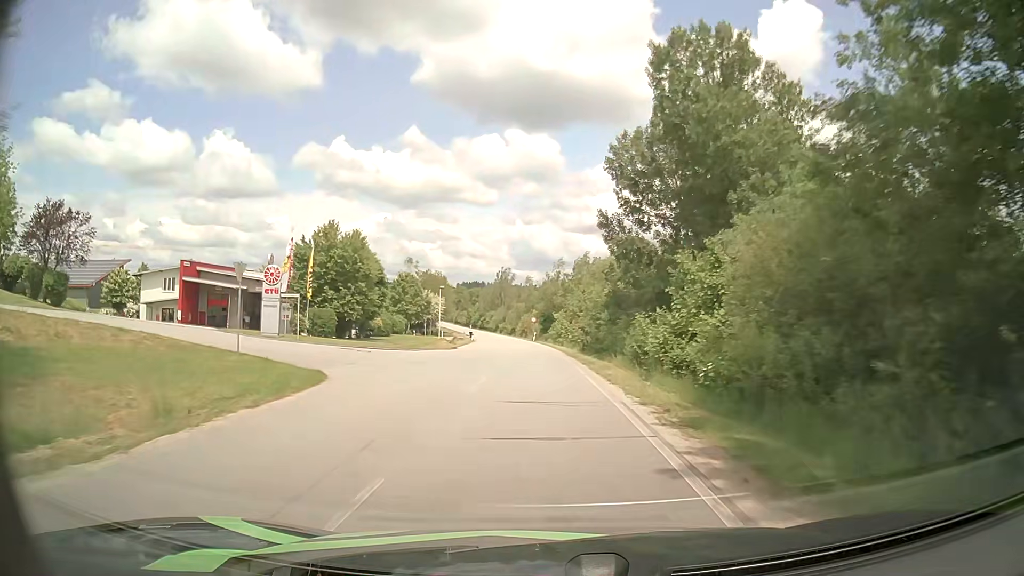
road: unclassified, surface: asphalt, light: Day
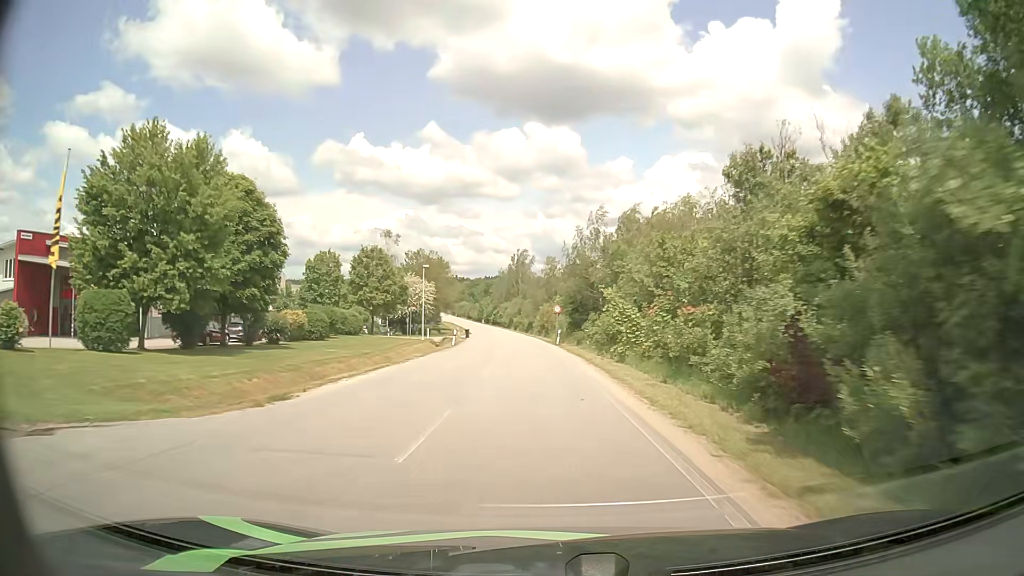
(-0.4, +31.1) m; -2°
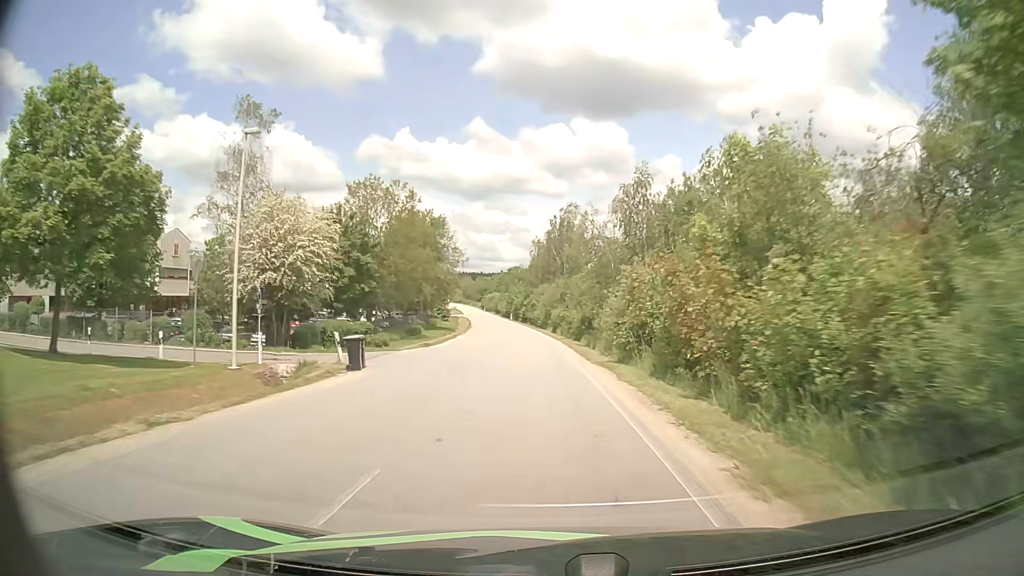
(-1.9, +52.2) m; -4°
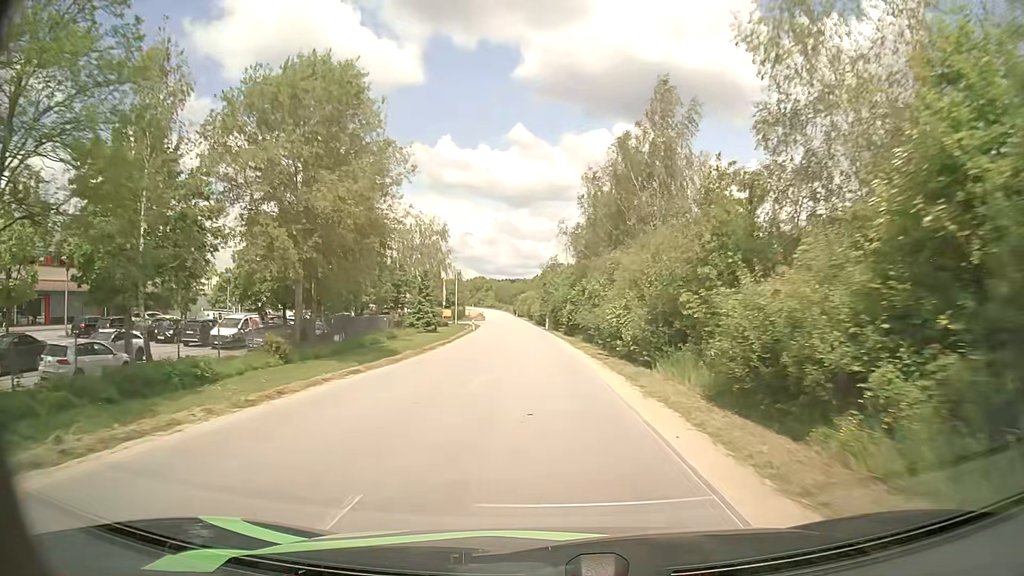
(-1.6, +48.2) m; -4°
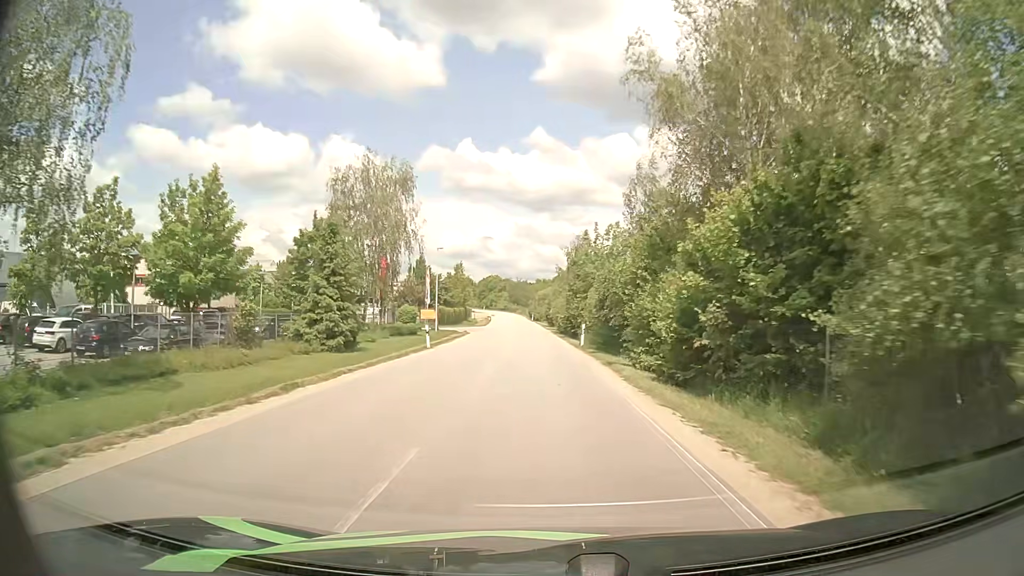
(-0.6, +33.5) m; -2°
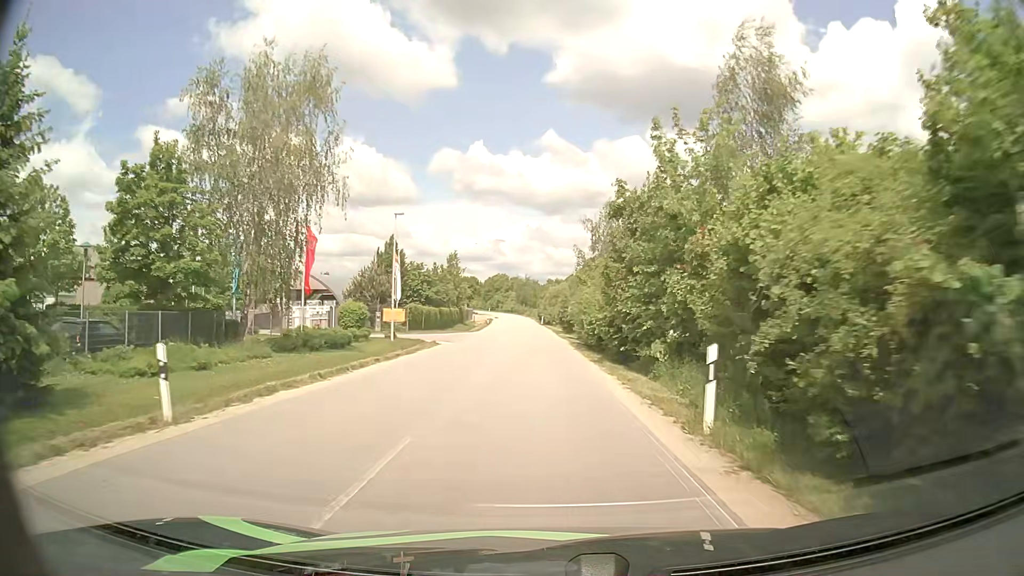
(-0.2, +22.4) m; -1°
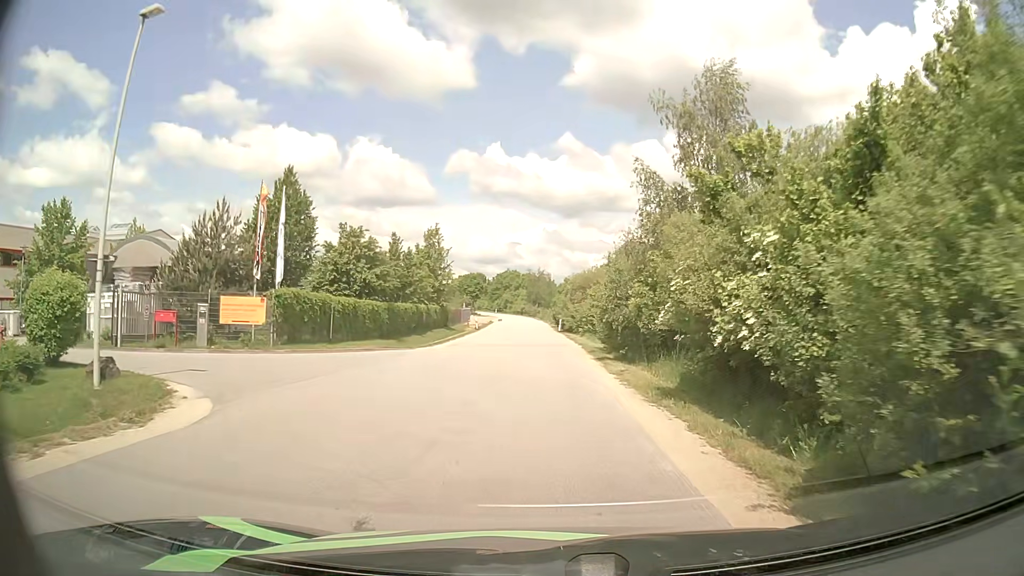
(-0.3, +29.8) m; -1°
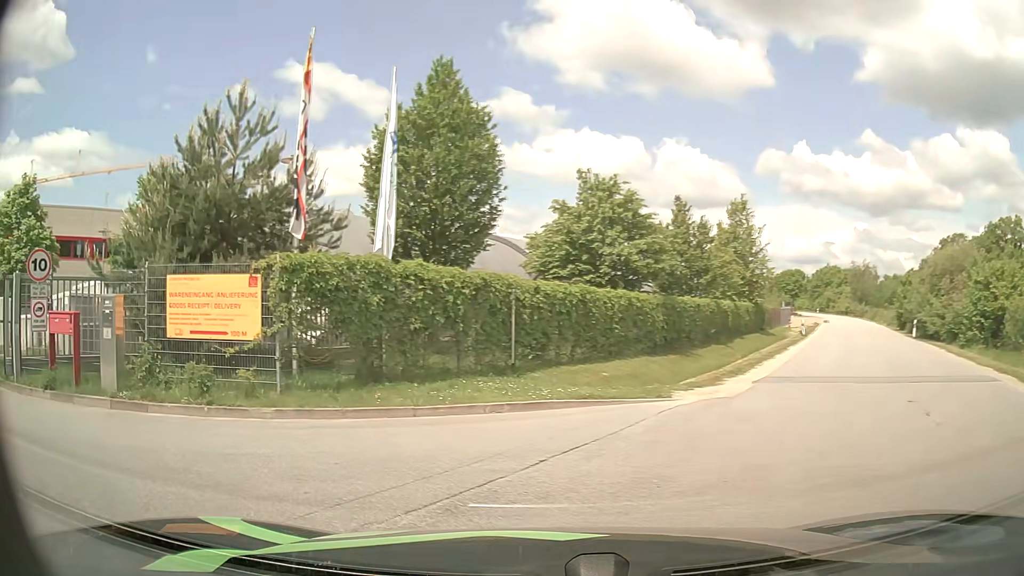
(-1.4, +16.6) m; -28°
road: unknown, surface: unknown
